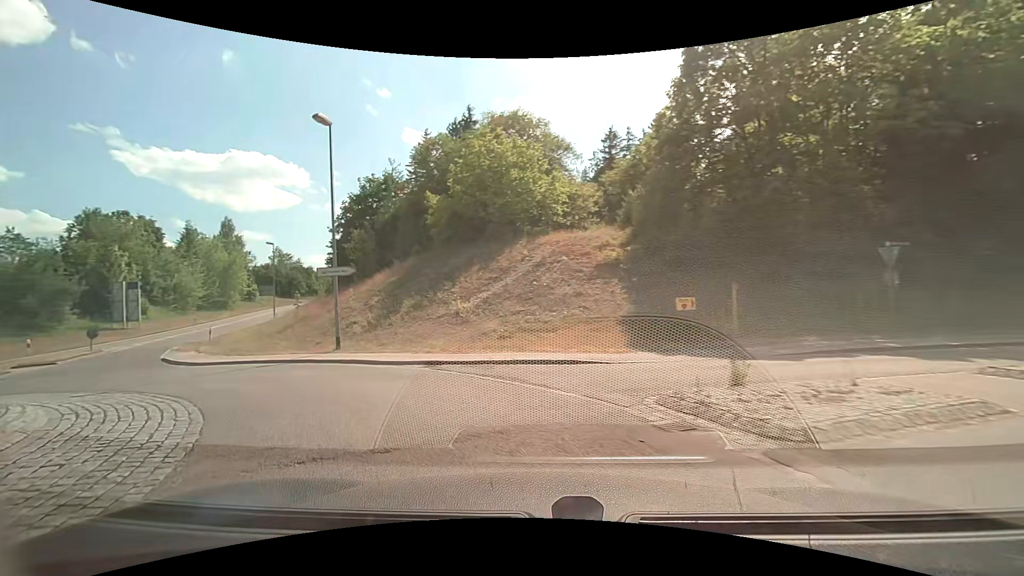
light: Day
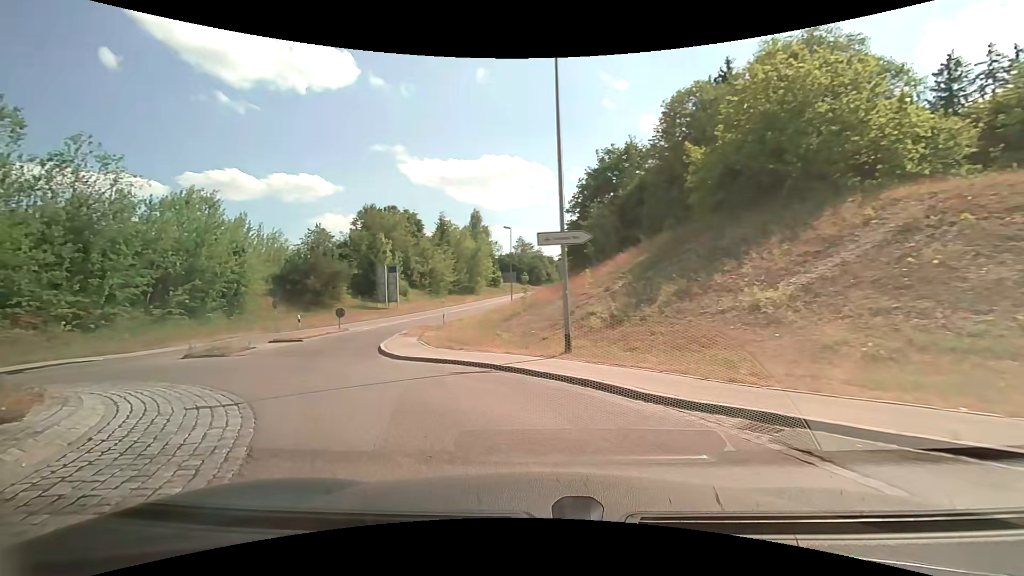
(-1.6, +7.0) m; -27°
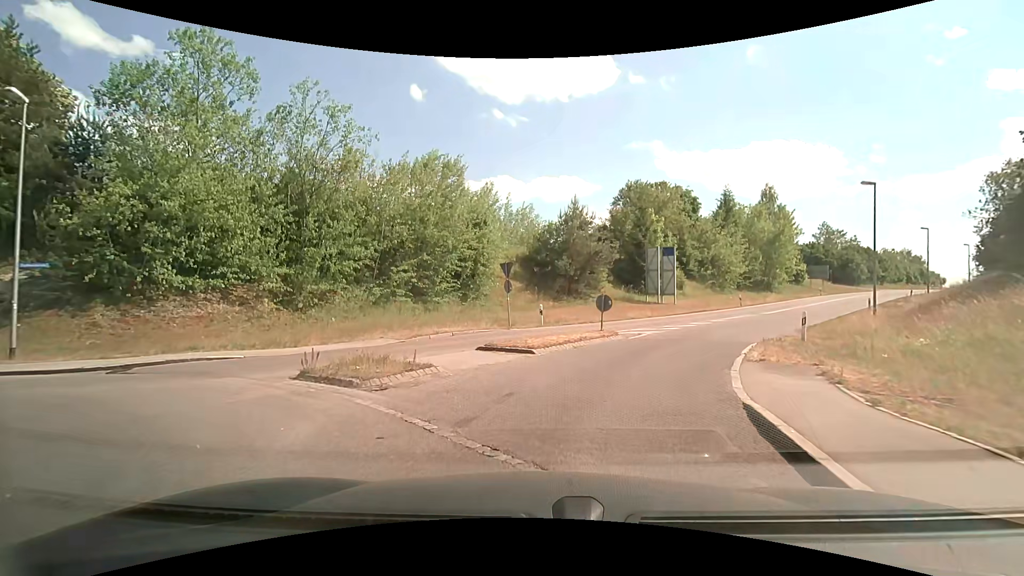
(-4.7, +13.6) m; -28°
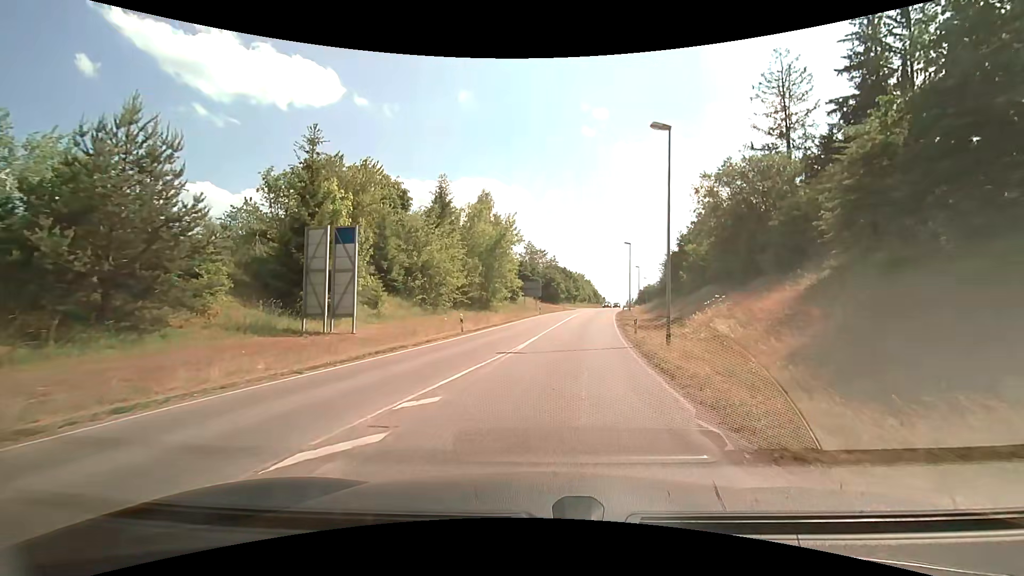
(+6.0, +19.8) m; +31°
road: unclassified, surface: asphalt
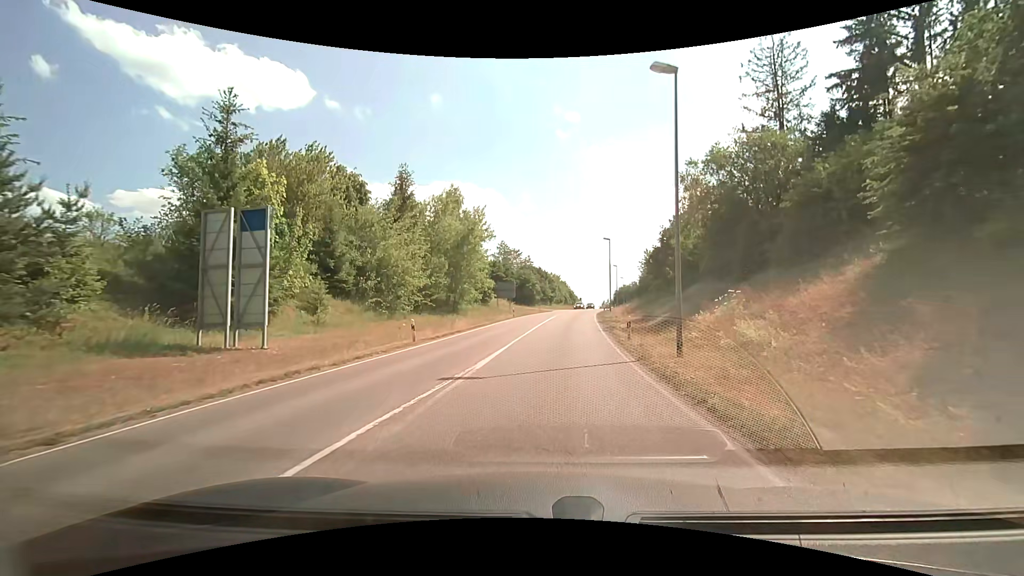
(+0.1, +5.2) m; +3°
(0, +10) (+1, +20) (+2, +30) (+2, +40) (+3, +50) (+5, +60) (+6, +70) (+8, +80) (+10, +89) (+11, +99) m
